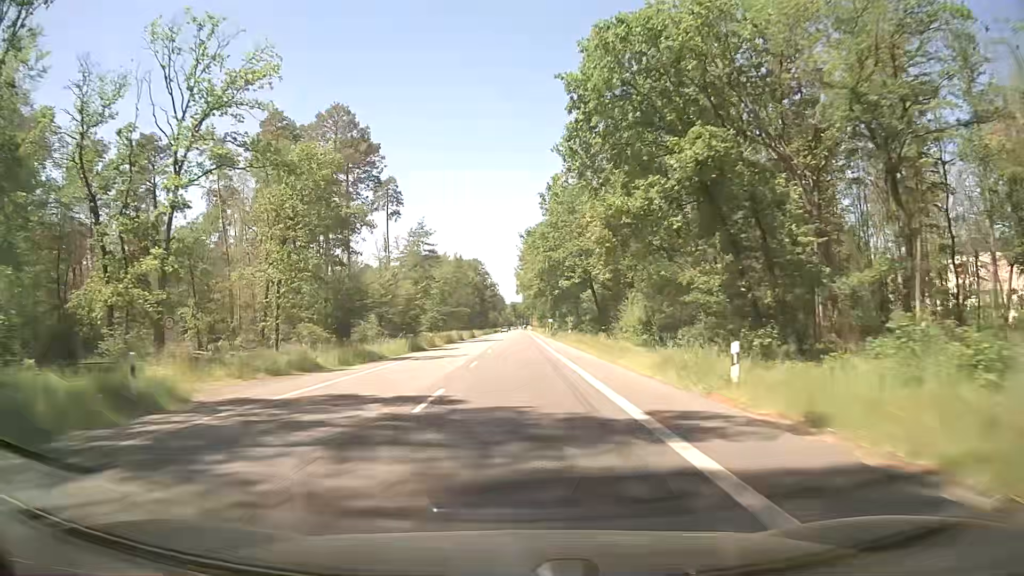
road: secondary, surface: asphalt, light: Day
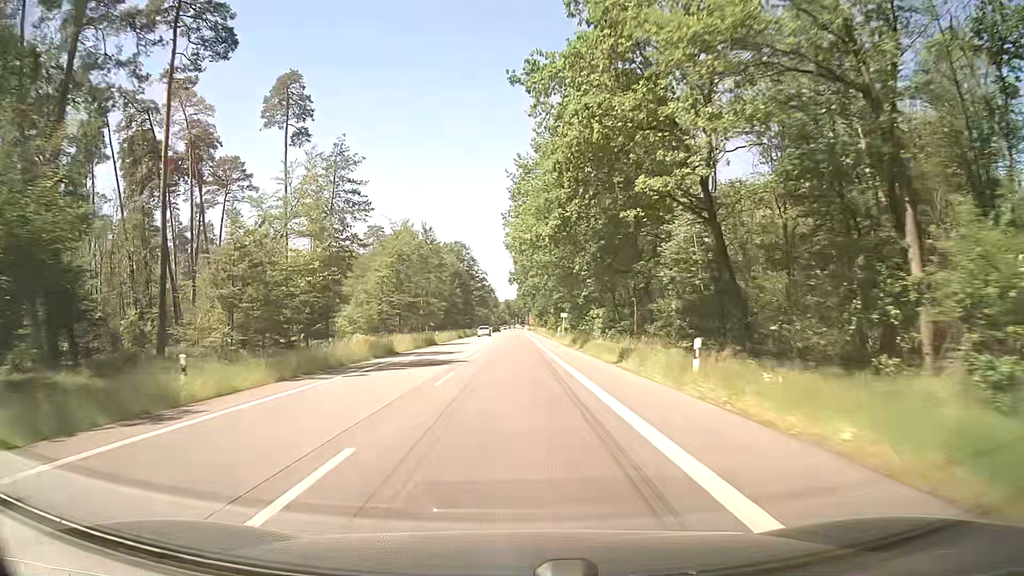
(+0.5, +42.7) m; +1°
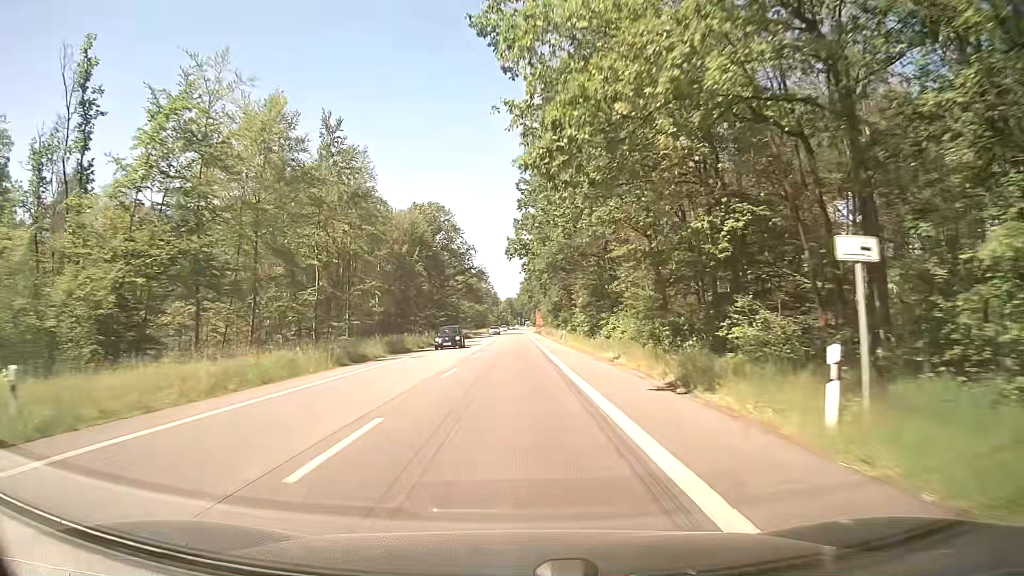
(-0.4, +56.8) m; -1°
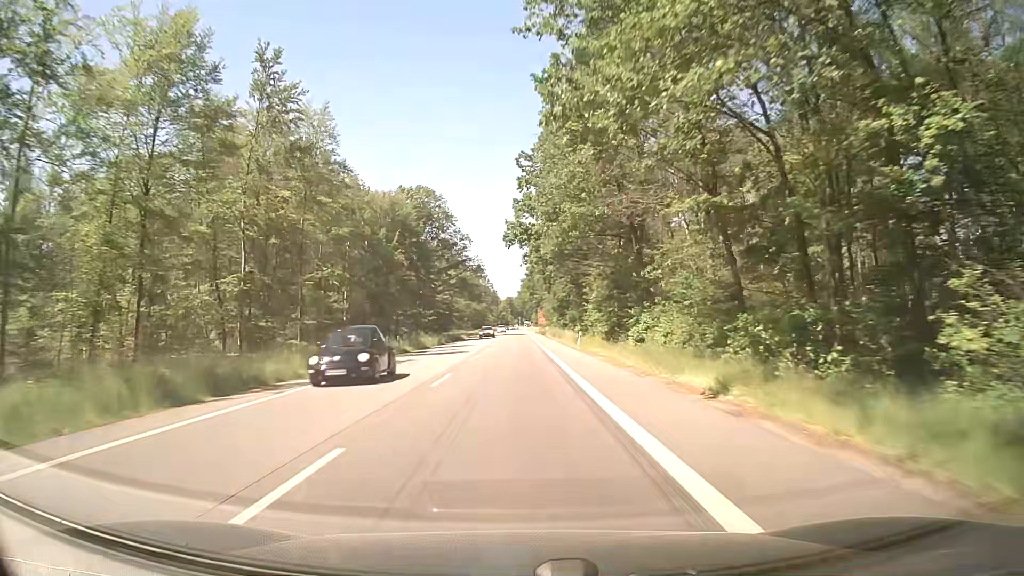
(0.0, +14.2) m; 0°
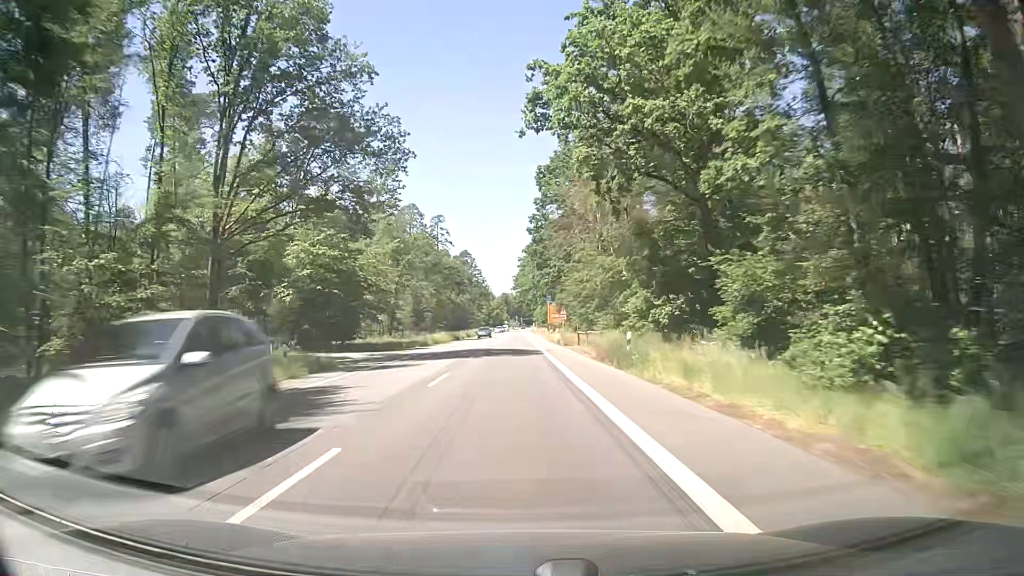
(+0.1, +70.9) m; 0°
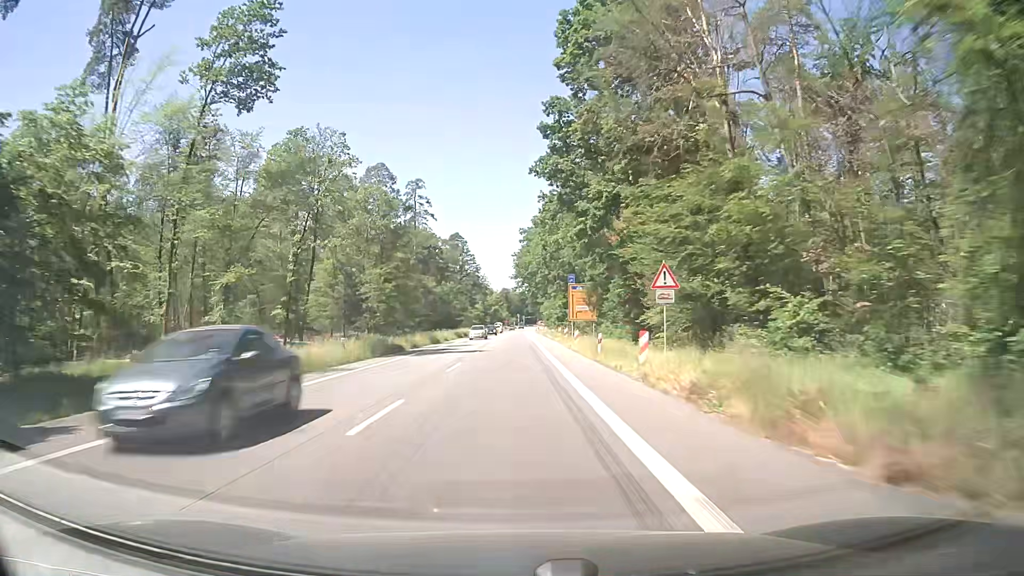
(+0.2, +42.5) m; 0°
(0, +10) (0, +20) (0, +30) (0, +40) (0, +50) (0, +60) (0, +70) (0, +80) (0, +90) (0, +100) m
